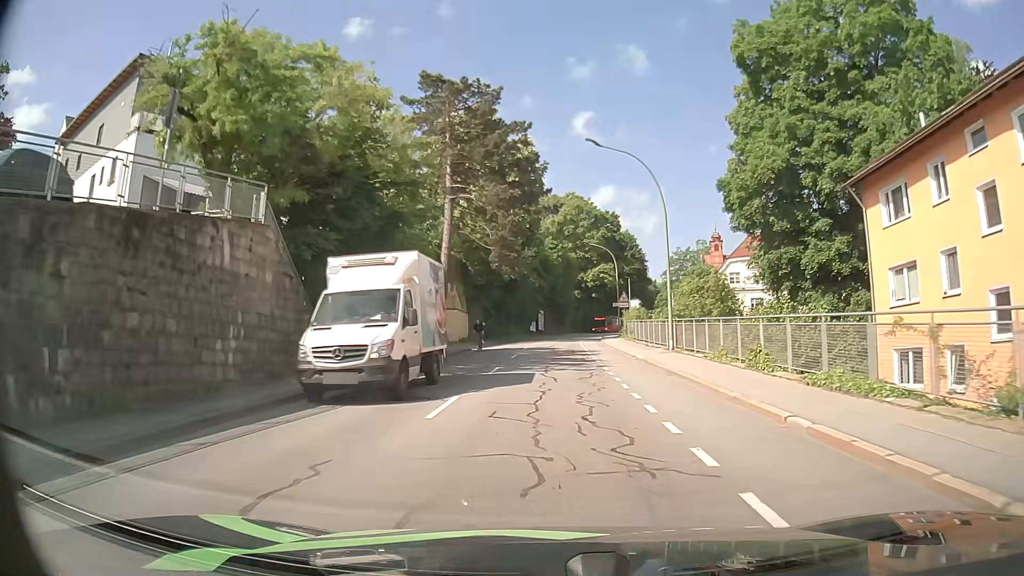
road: tertiary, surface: asphalt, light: Day
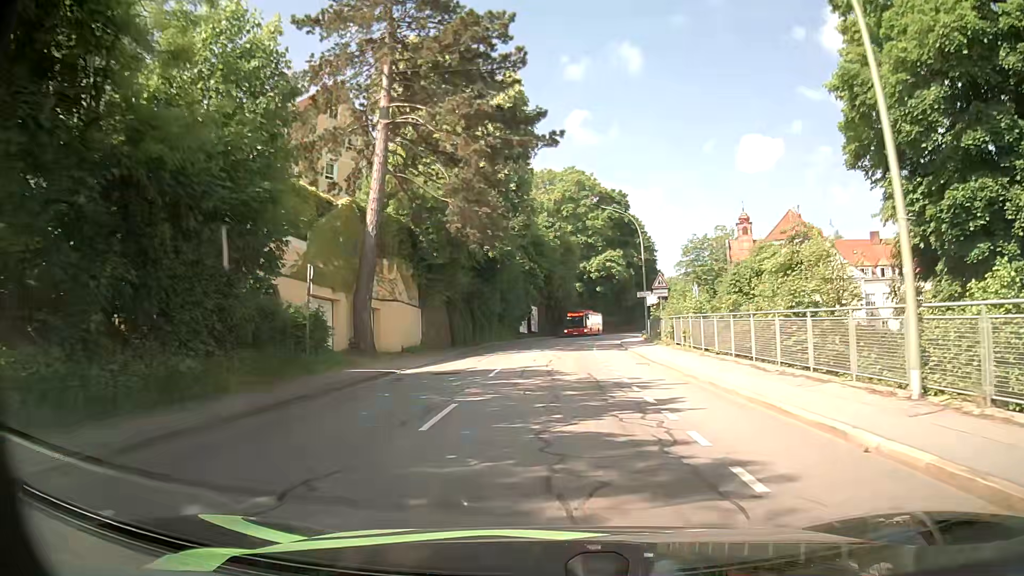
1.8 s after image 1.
(+0.1, +19.2) m; 0°
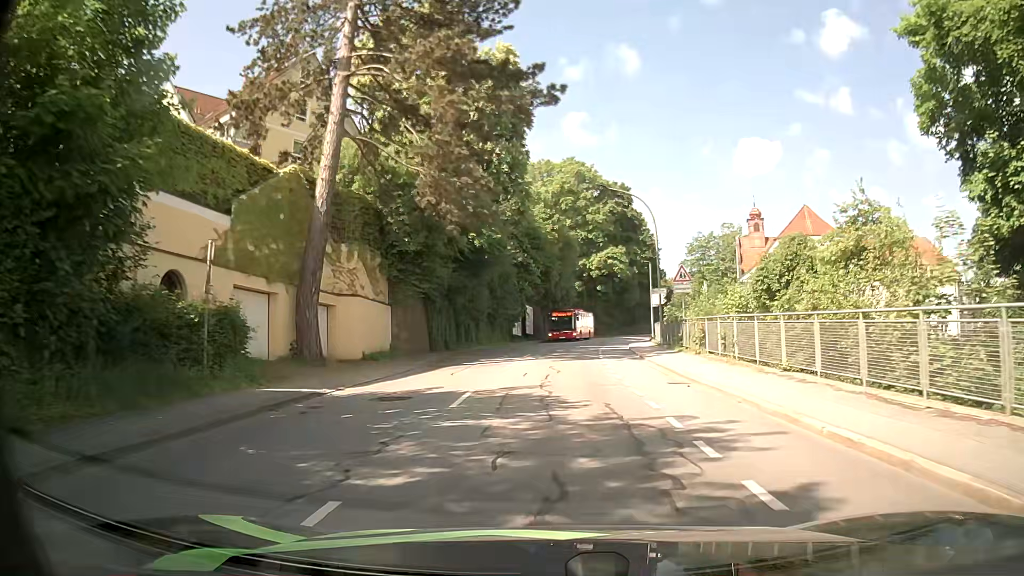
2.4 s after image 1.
(0.0, +6.5) m; 0°
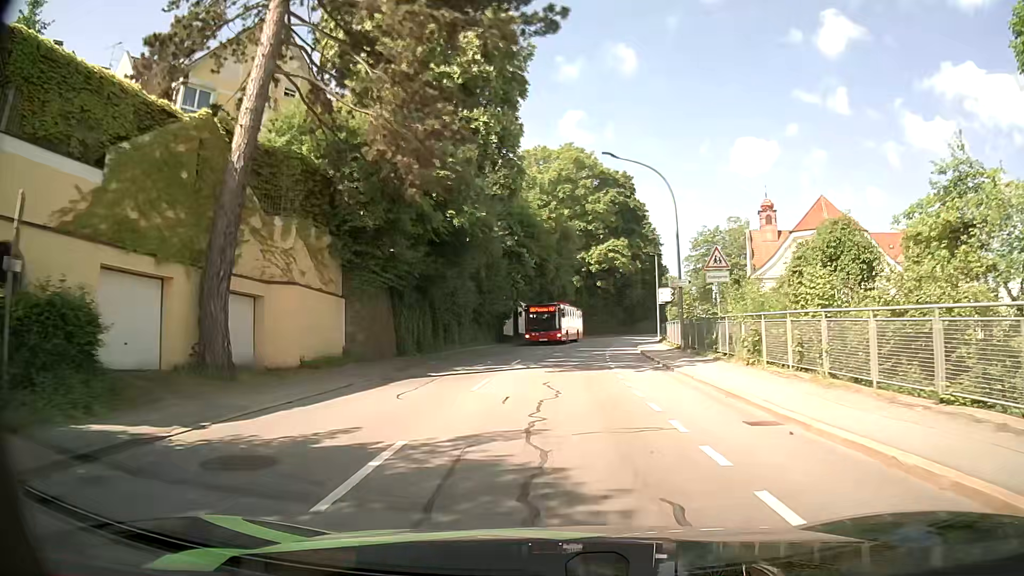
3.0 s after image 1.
(0.0, +6.5) m; 0°
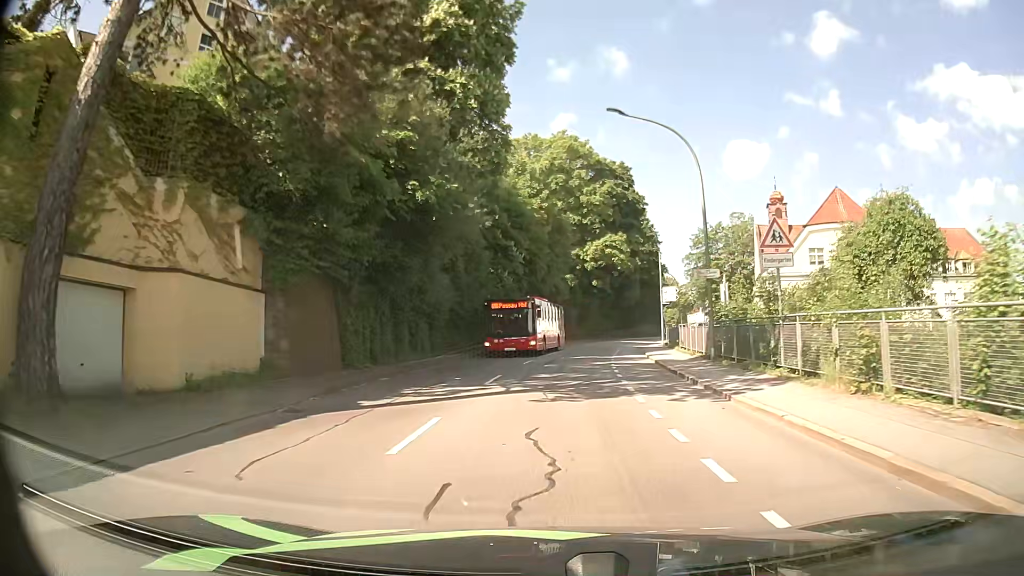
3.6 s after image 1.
(+0.1, +6.6) m; +1°
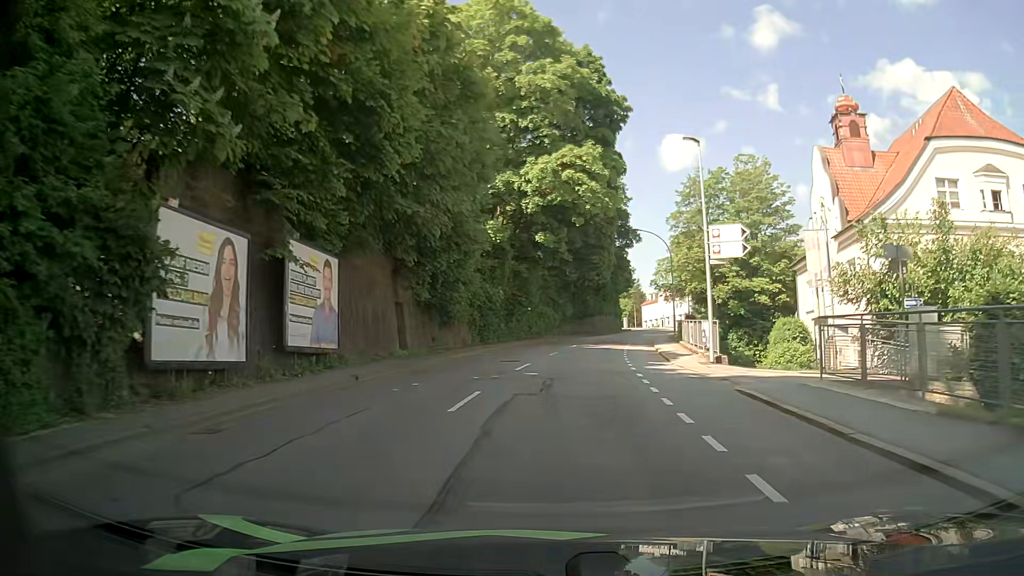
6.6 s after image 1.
(+1.4, +33.1) m; +6°
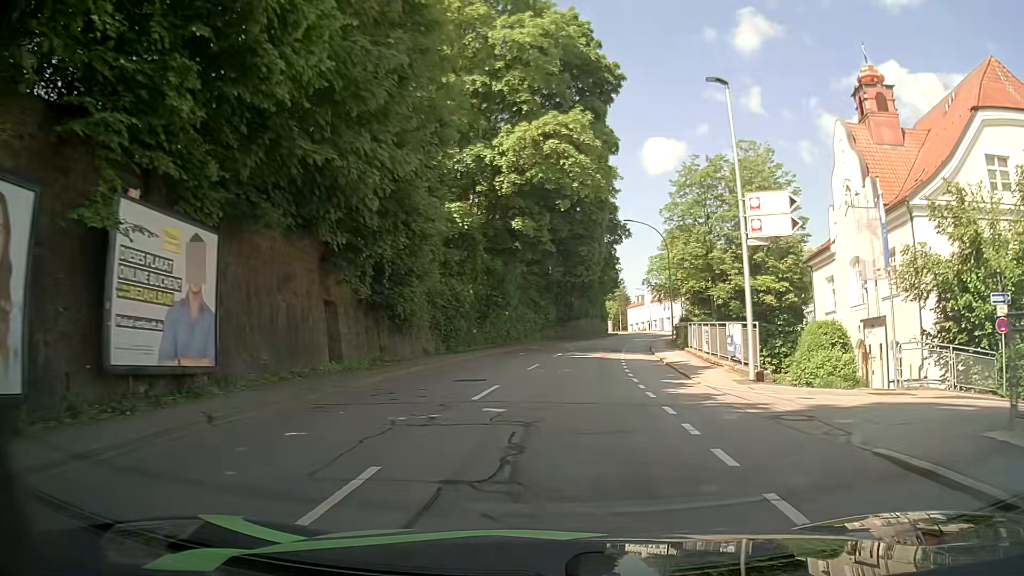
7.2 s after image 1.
(0.0, +6.7) m; +1°
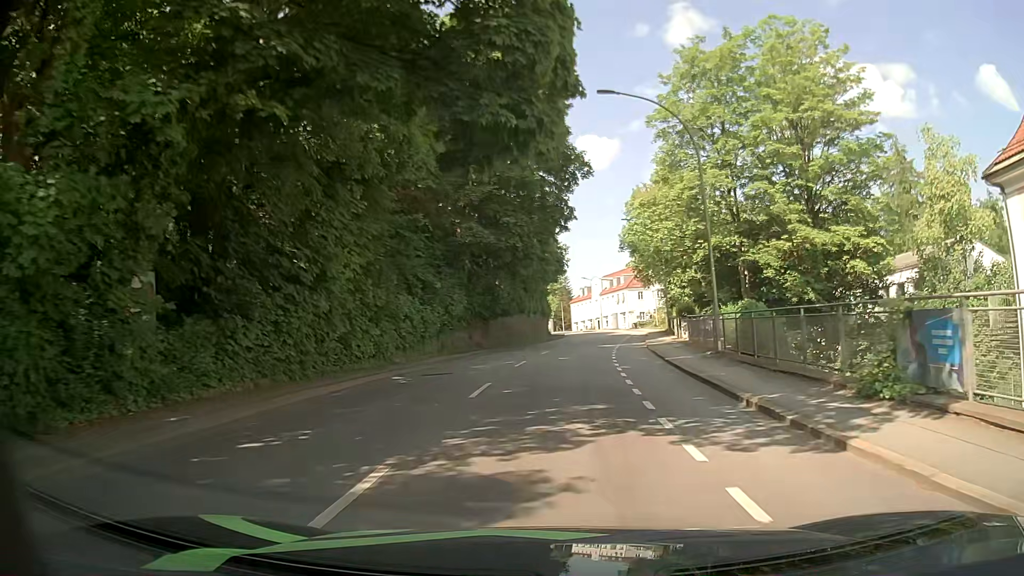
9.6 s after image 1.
(+1.4, +26.8) m; +6°
(0, +10) (+1, +20) (+2, +30) (+3, +40) (+4, +50) (+5, +60) (+6, +70) (+7, +80) (+7, +90) (+6, +100) m
